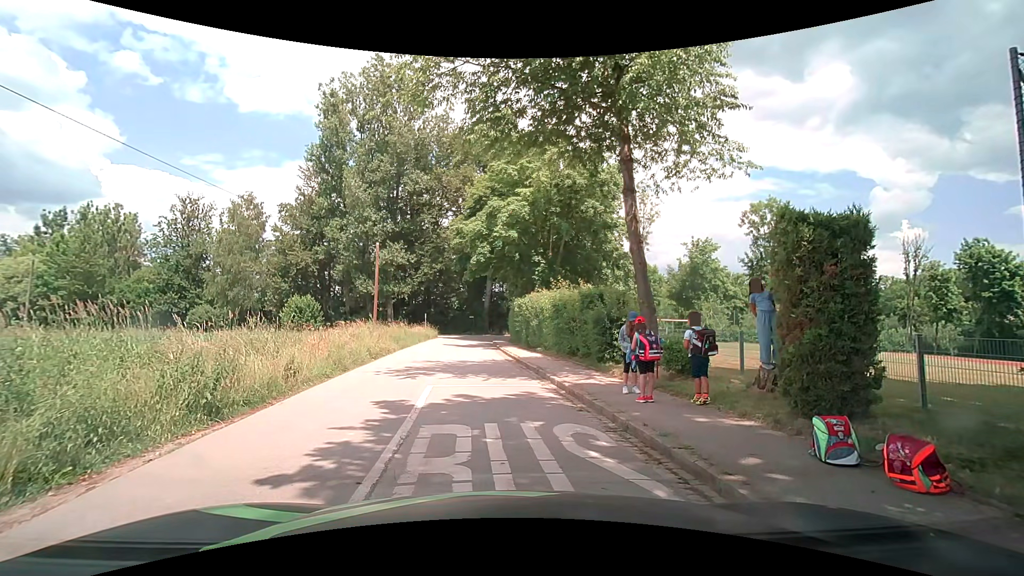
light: Day
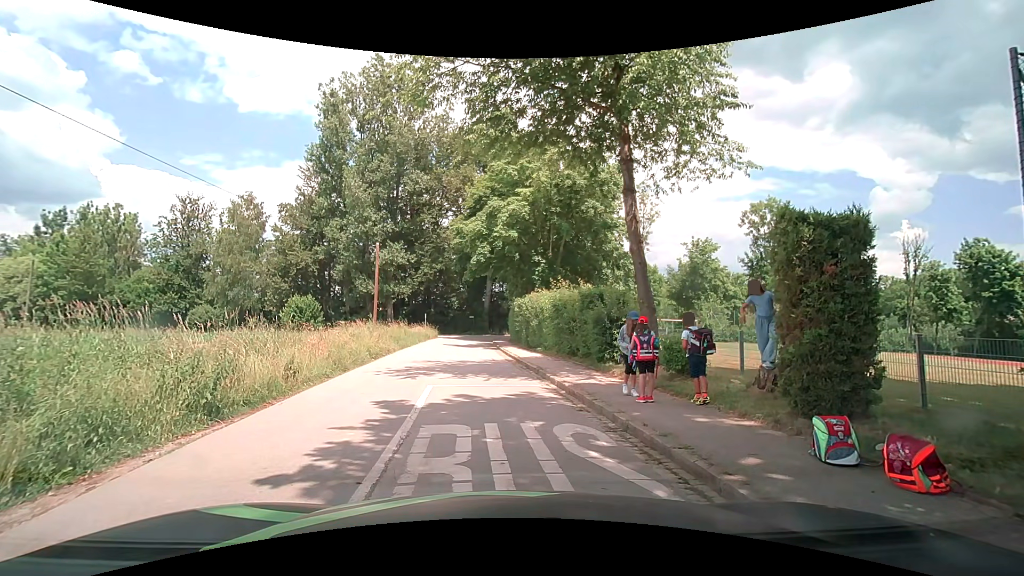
(0.0, 0.0) m; 0°
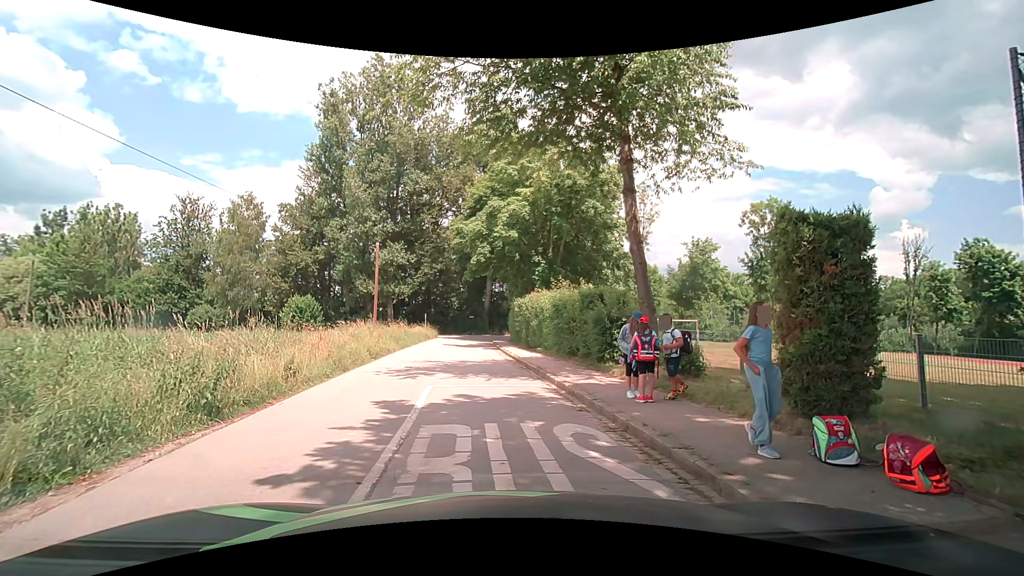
(0.0, 0.0) m; 0°
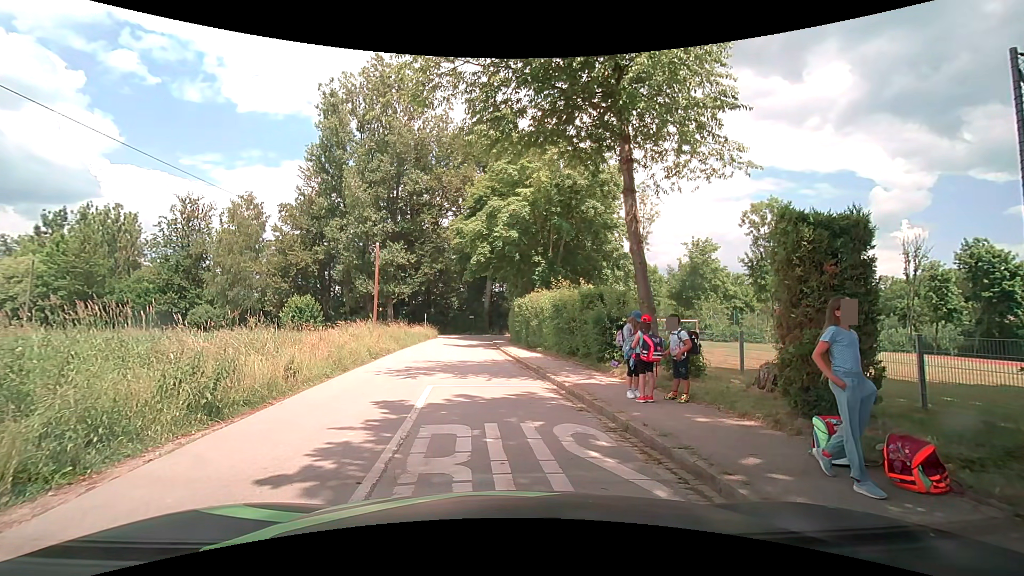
(0.0, 0.0) m; 0°
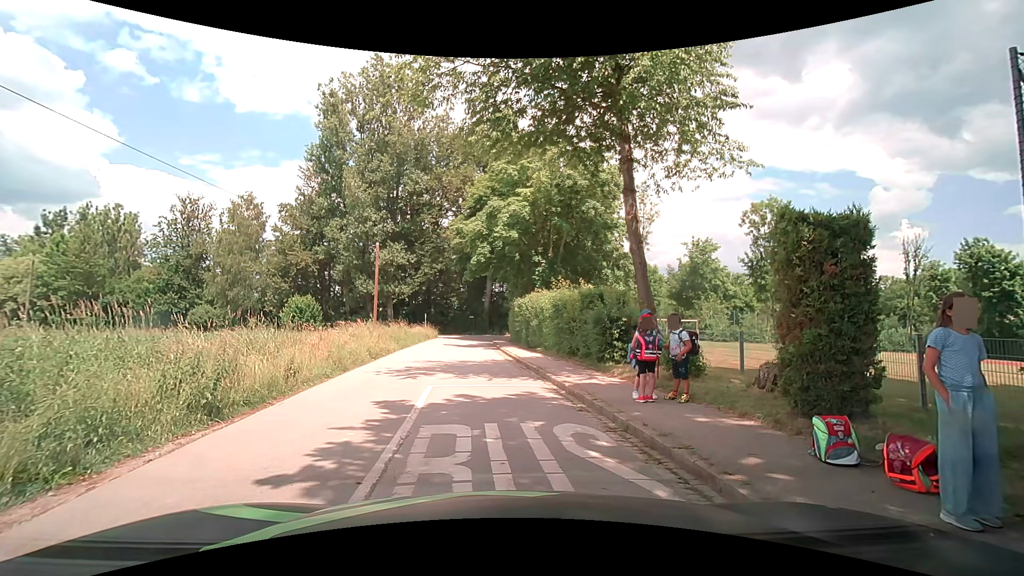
(0.0, 0.0) m; 0°
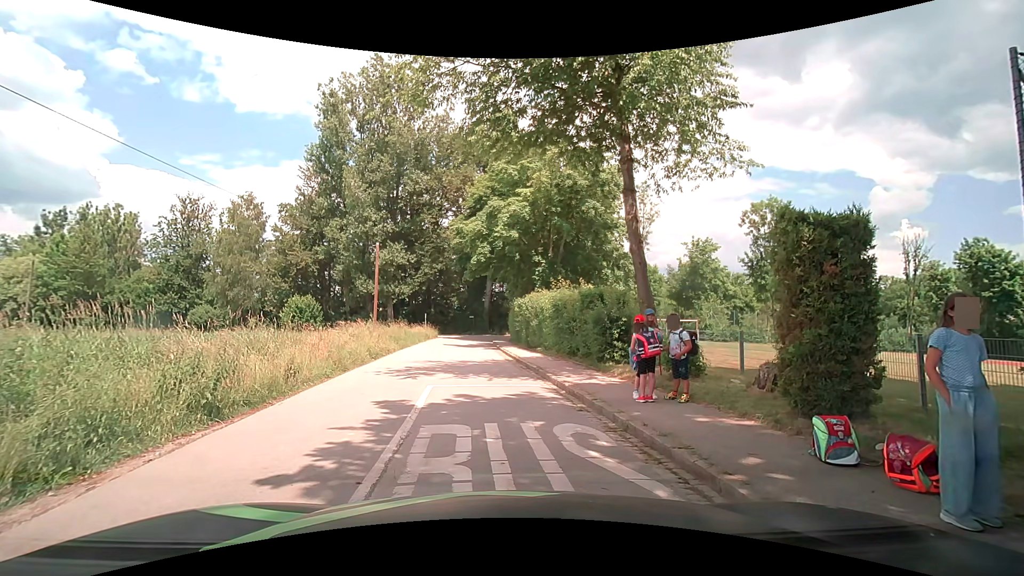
(0.0, 0.0) m; 0°
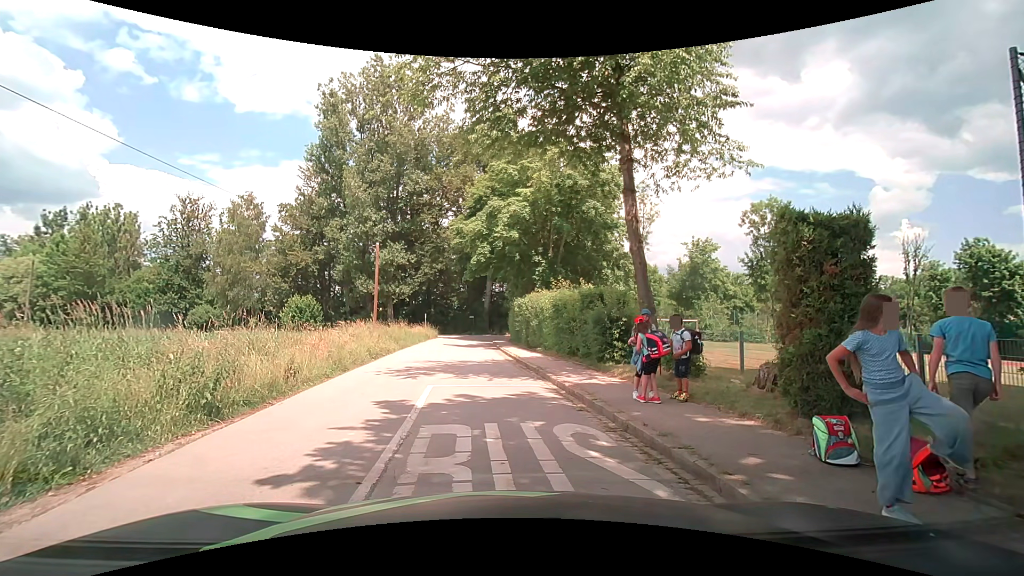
(0.0, 0.0) m; 0°
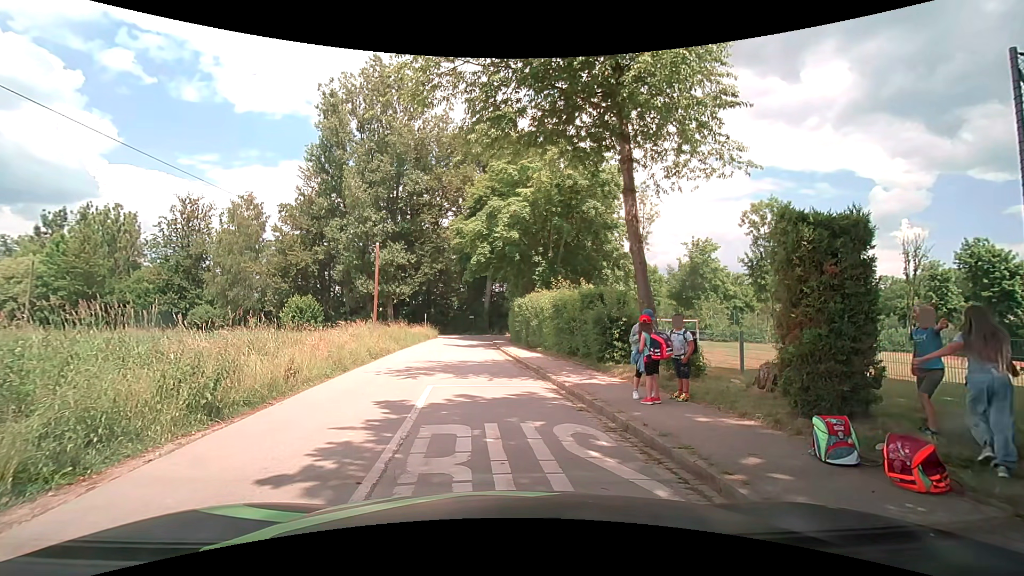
(0.0, 0.0) m; 0°
